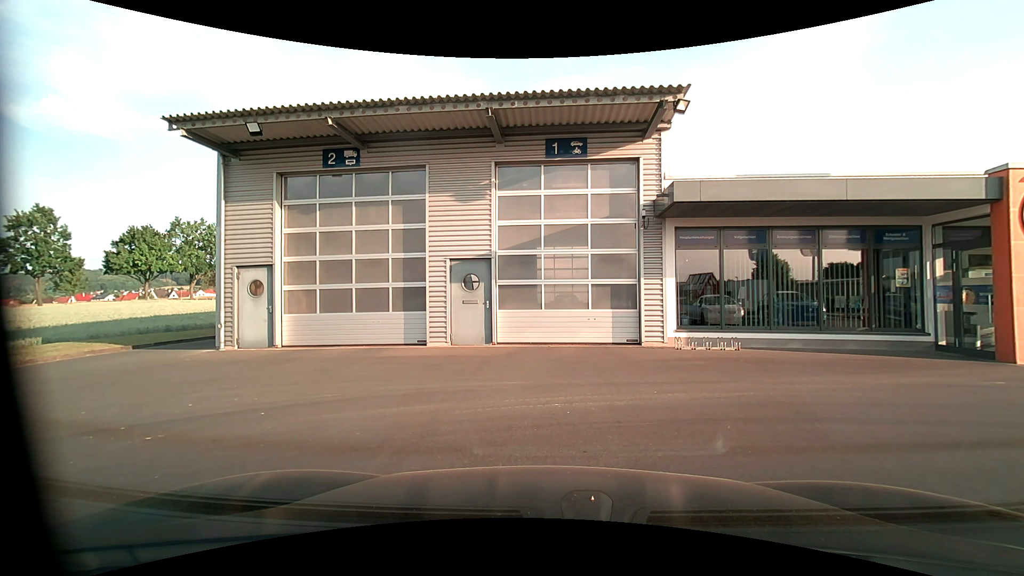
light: Day
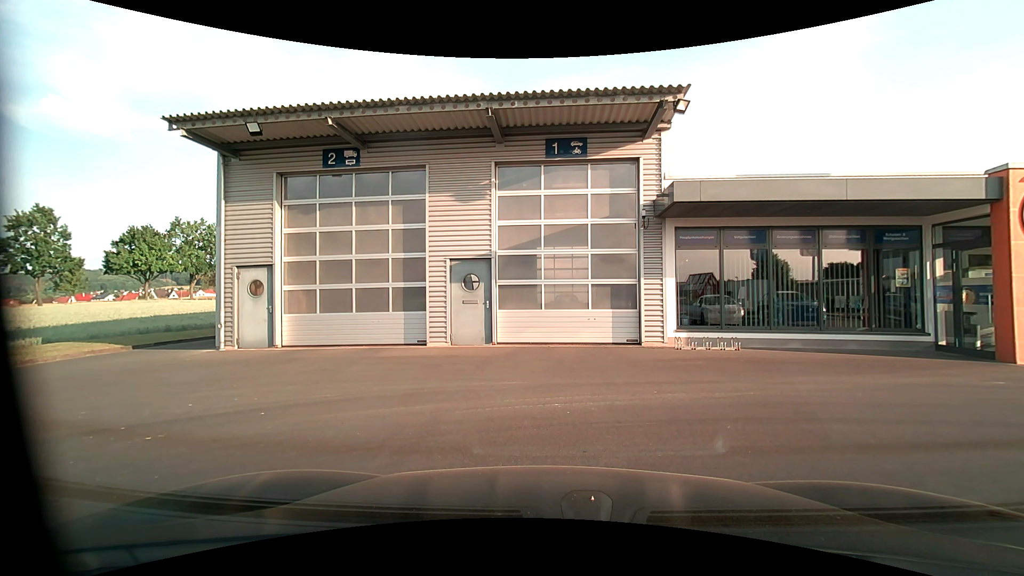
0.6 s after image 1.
(0.0, 0.0) m; 0°
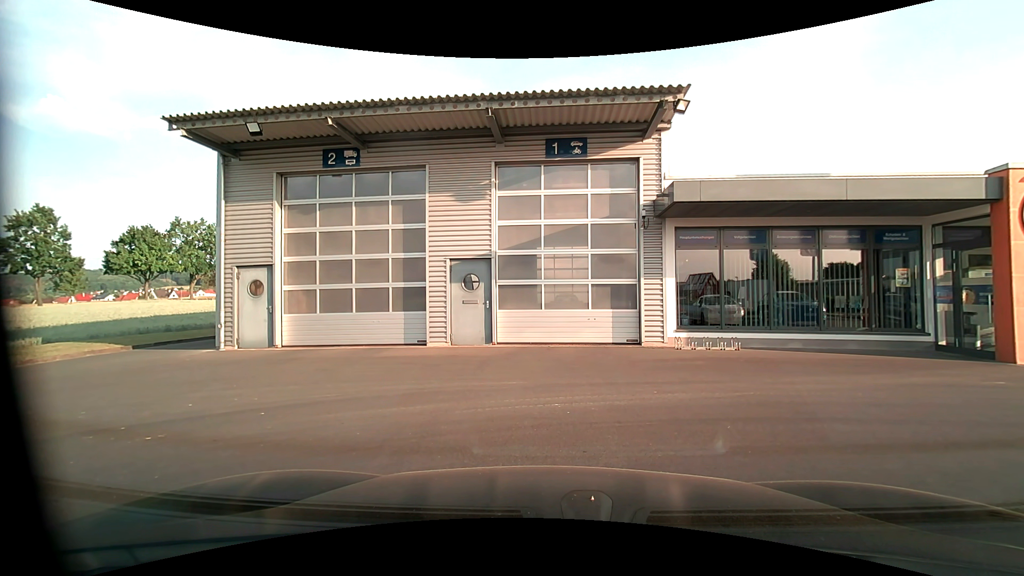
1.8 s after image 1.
(0.0, 0.0) m; 0°
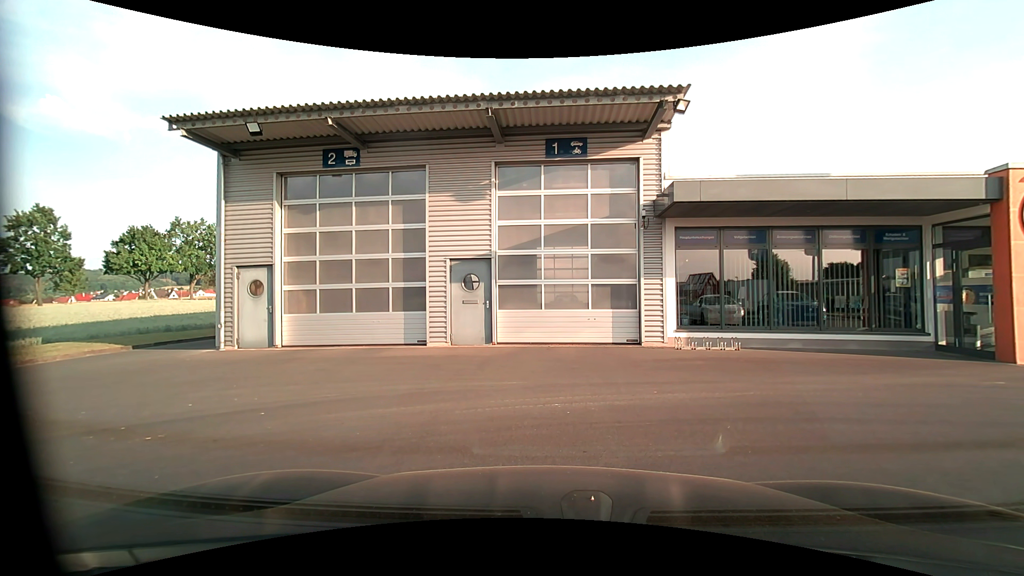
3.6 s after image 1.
(0.0, 0.0) m; 0°
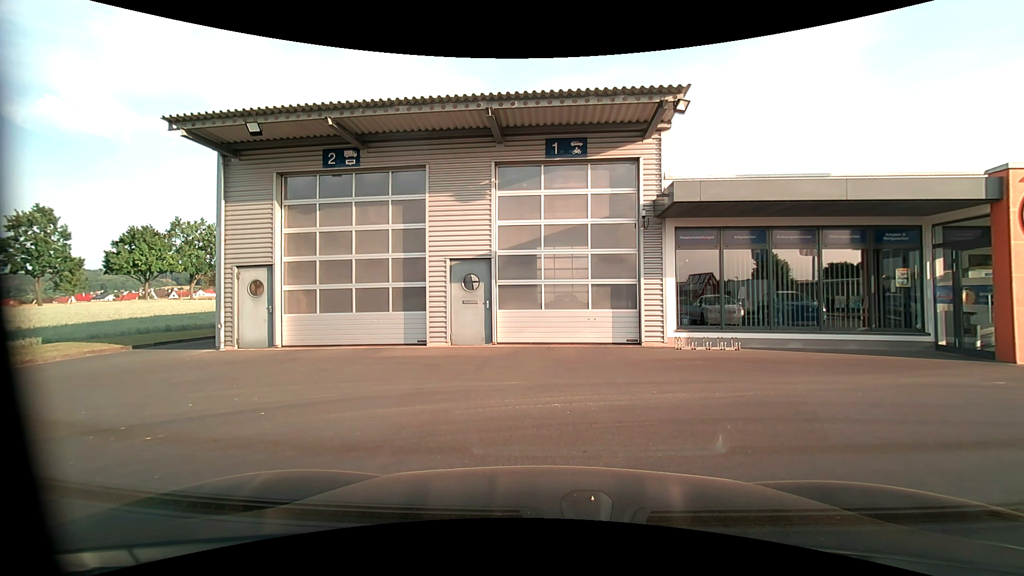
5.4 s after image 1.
(0.0, 0.0) m; 0°
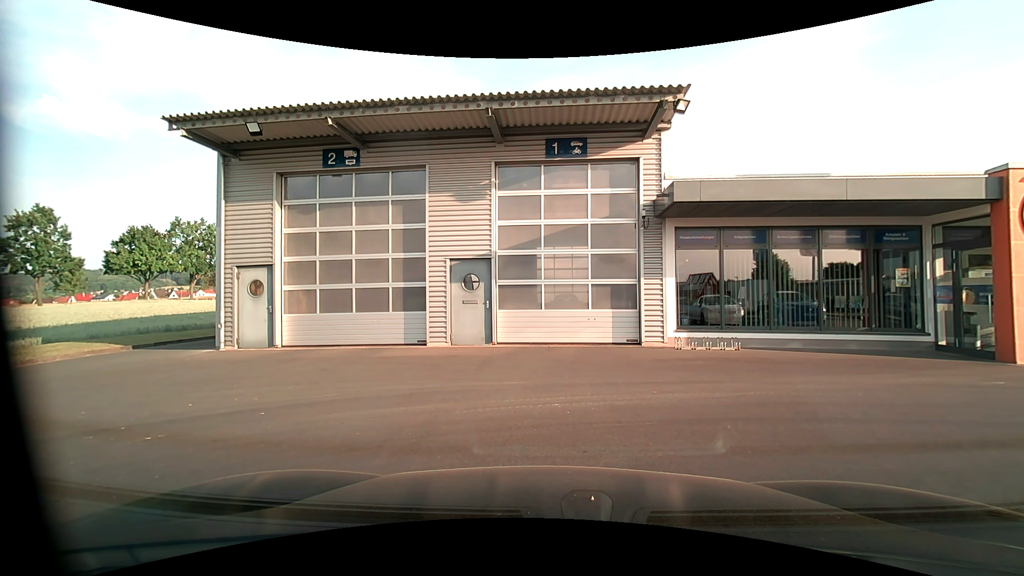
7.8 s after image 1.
(0.0, 0.0) m; 0°
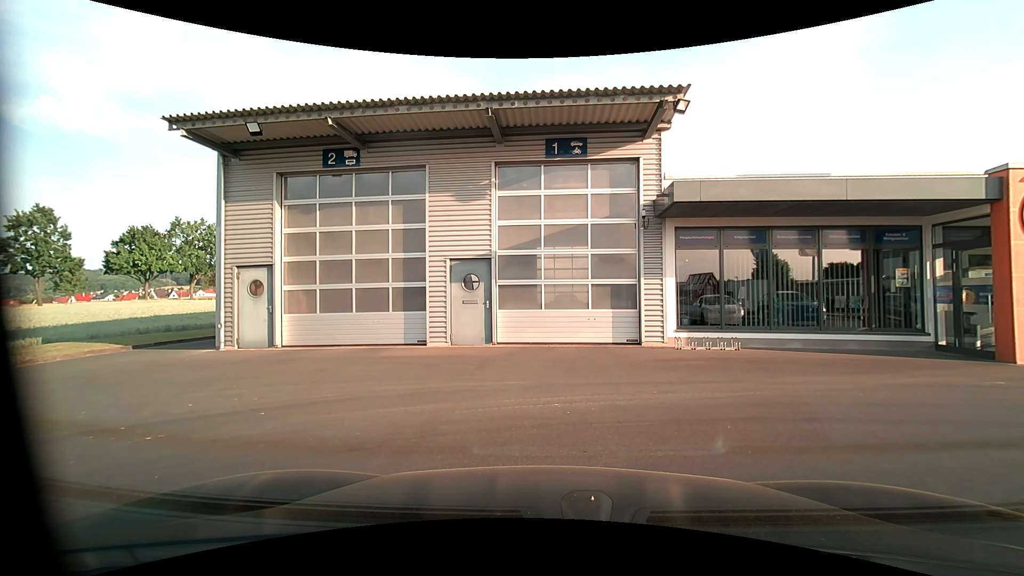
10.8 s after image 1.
(0.0, 0.0) m; 0°
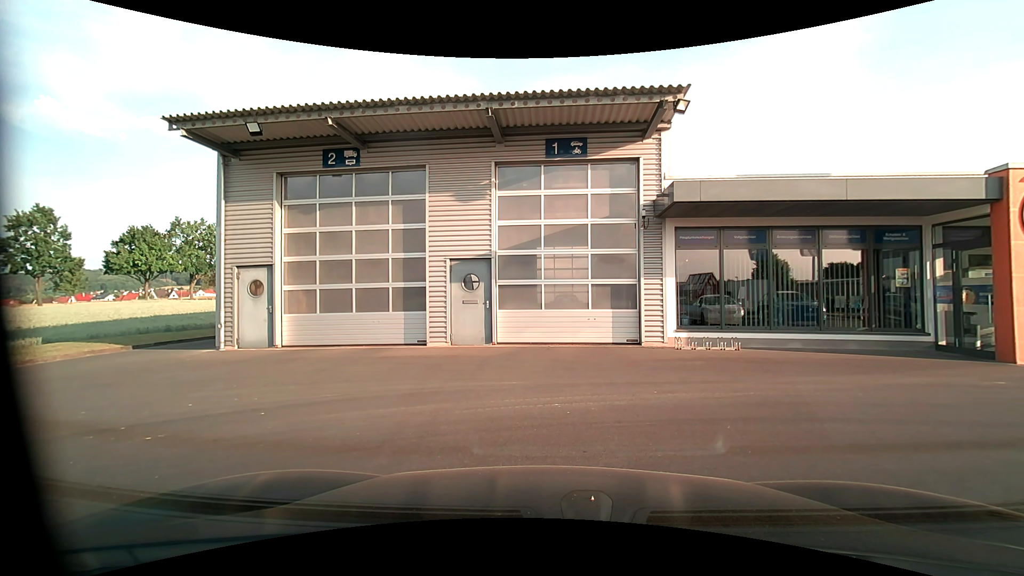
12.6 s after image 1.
(0.0, 0.0) m; 0°
